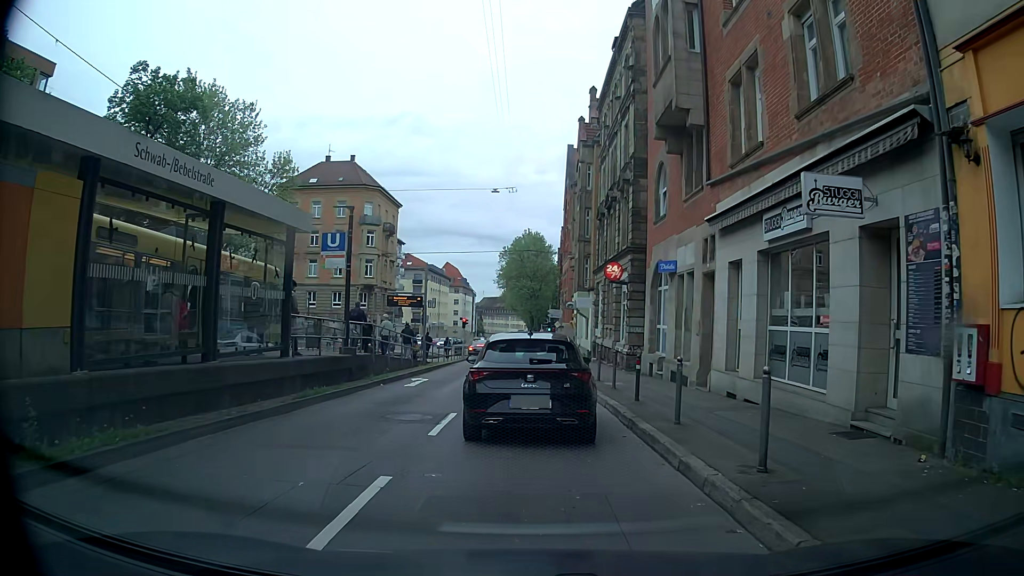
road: tertiary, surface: asphalt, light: Day
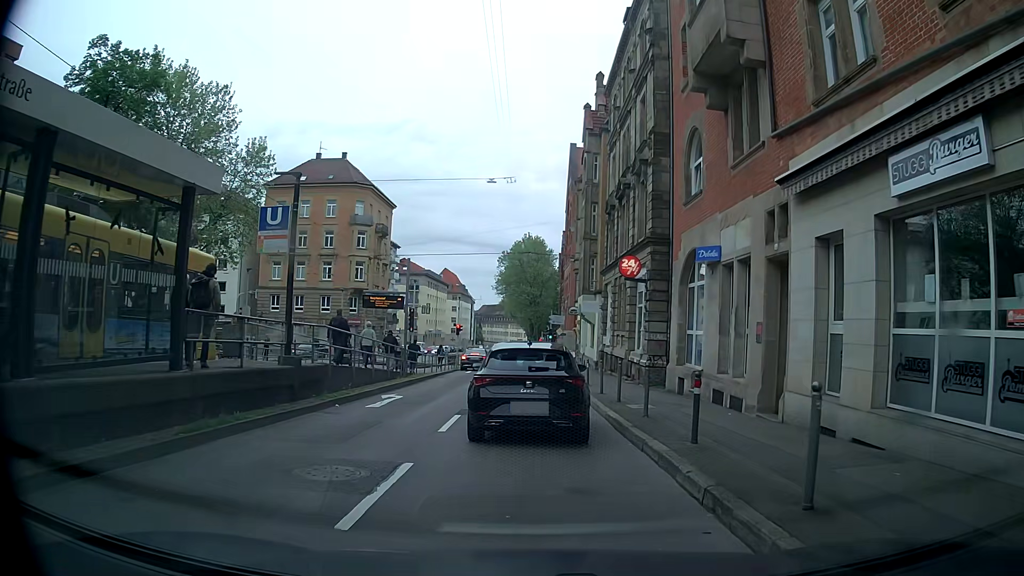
(-0.1, +4.7) m; -2°
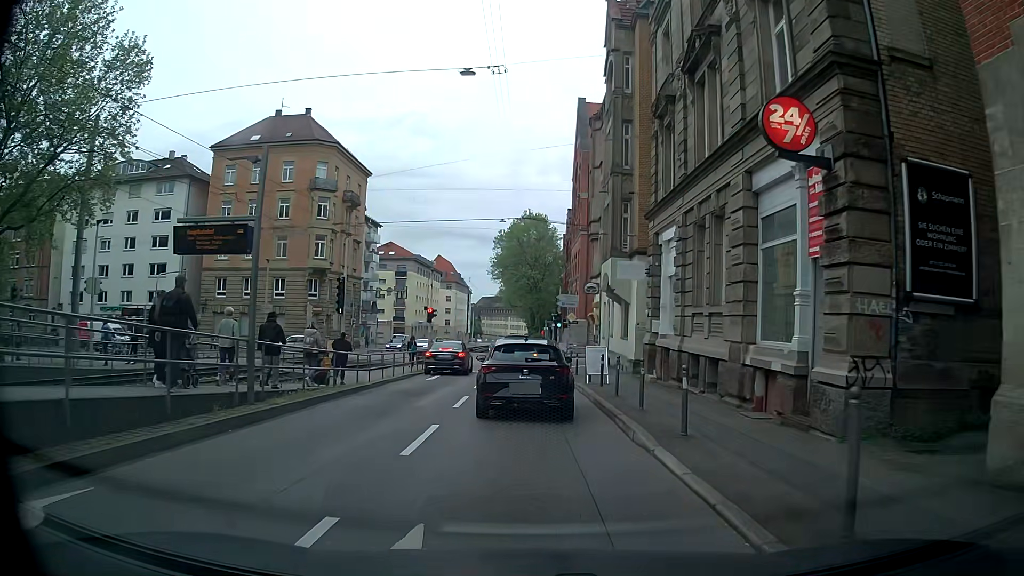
(+0.3, +15.1) m; +1°
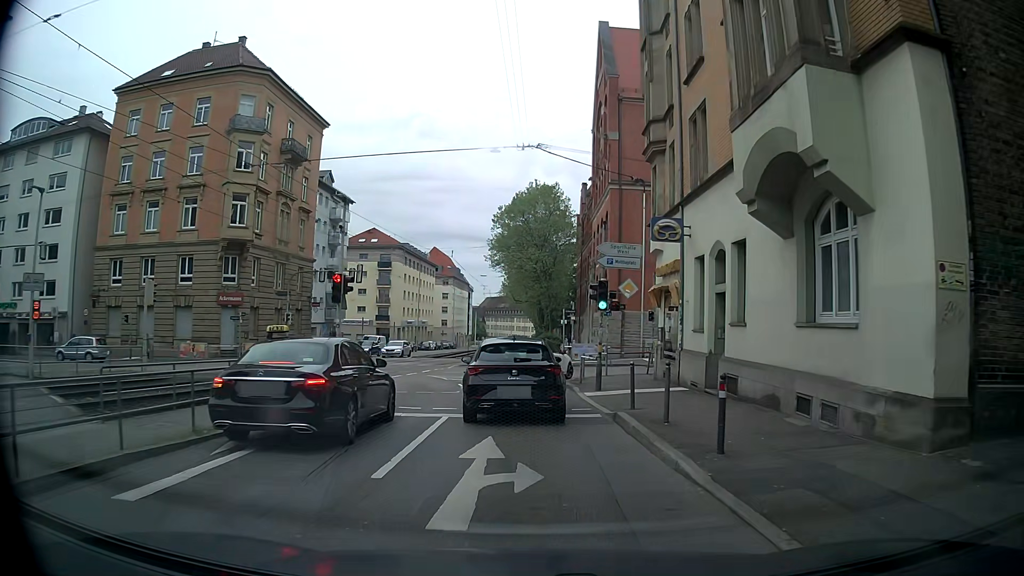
(-0.2, +19.7) m; -1°
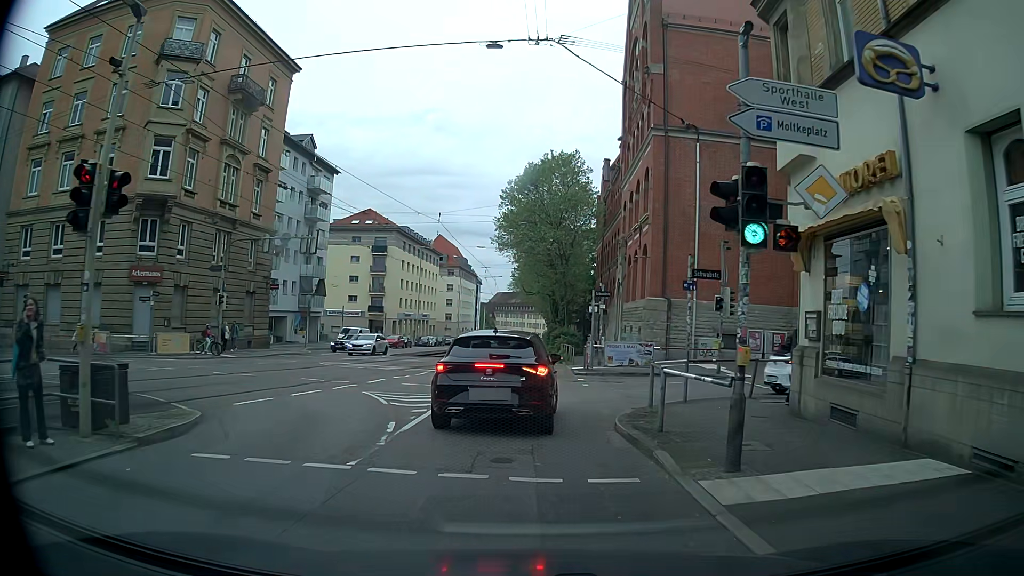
(+0.1, +11.8) m; 0°
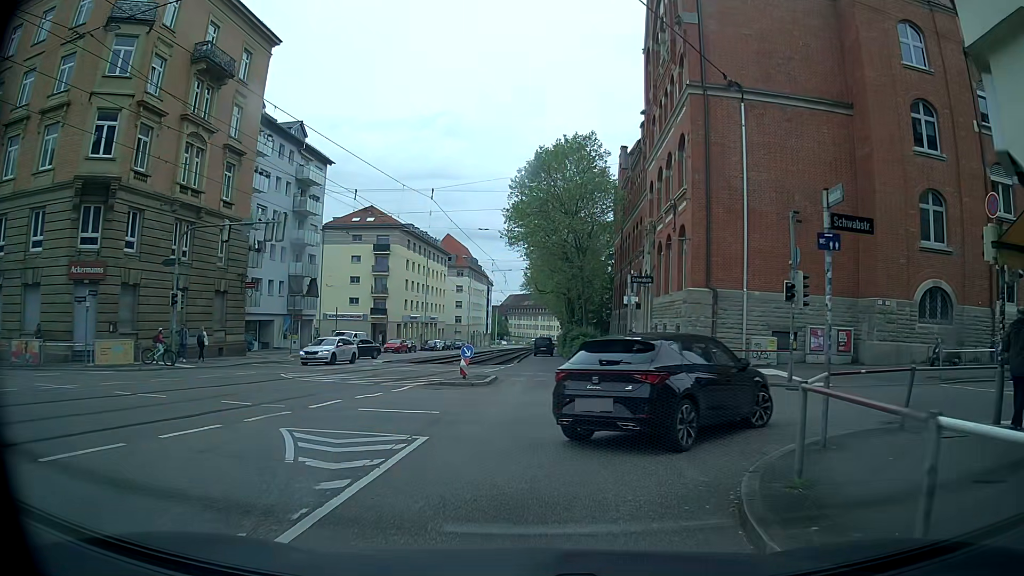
(0.0, +6.0) m; 0°
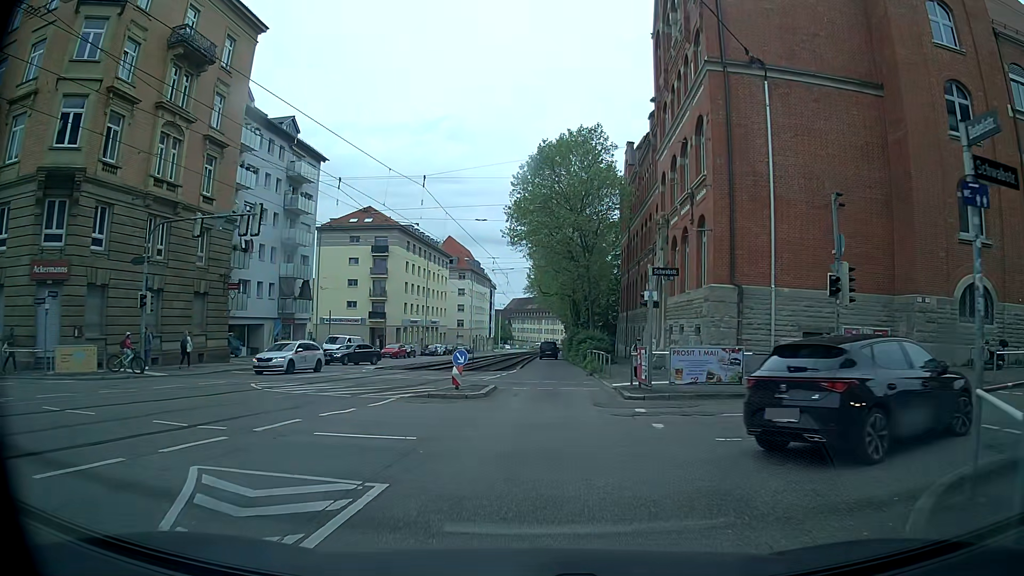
(-0.1, +3.0) m; -3°
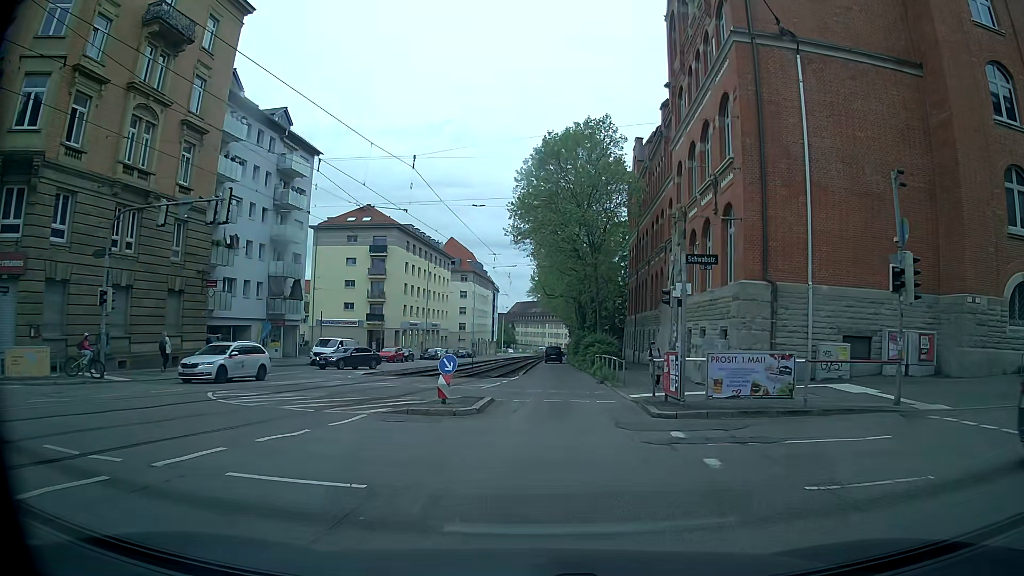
(0.0, +3.2) m; 0°
(0, +10) (+1, +20) (+2, +30) (+2, +40) (+3, +50) (+3, +60) (+3, +70) (+4, +80) (+4, +90) (+5, +100) m
